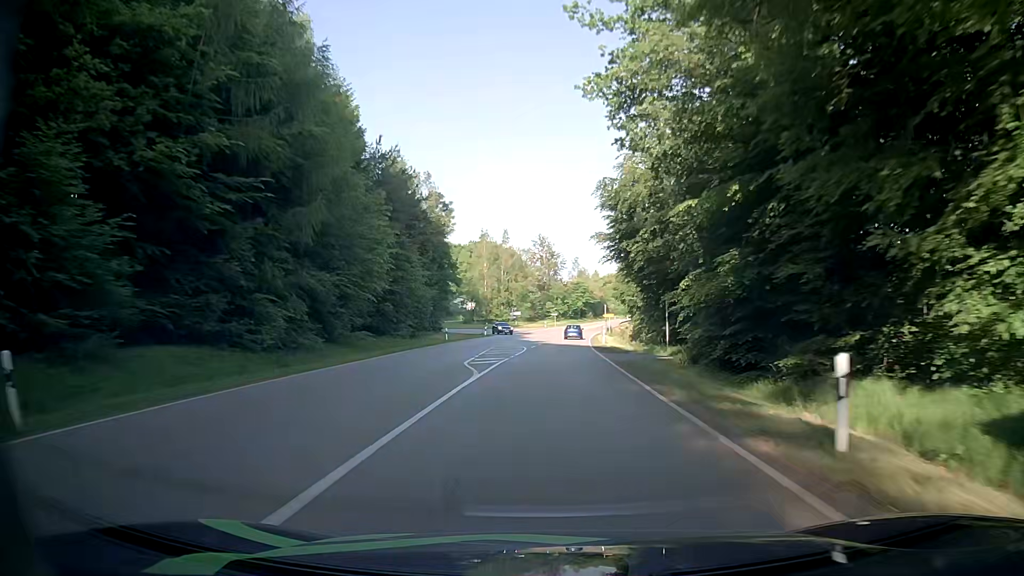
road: secondary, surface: asphalt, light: Day
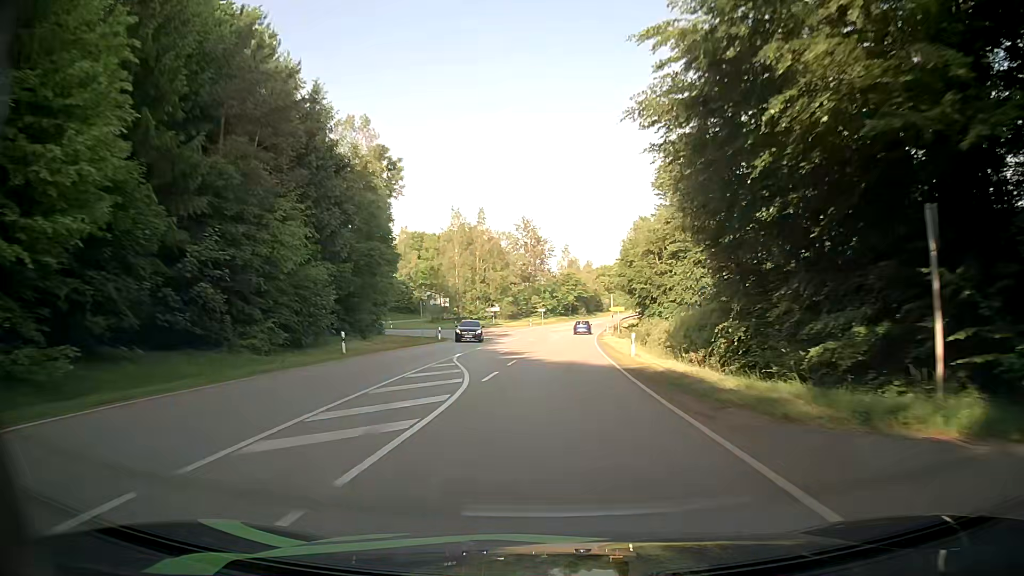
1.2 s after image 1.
(+0.3, +23.8) m; +2°
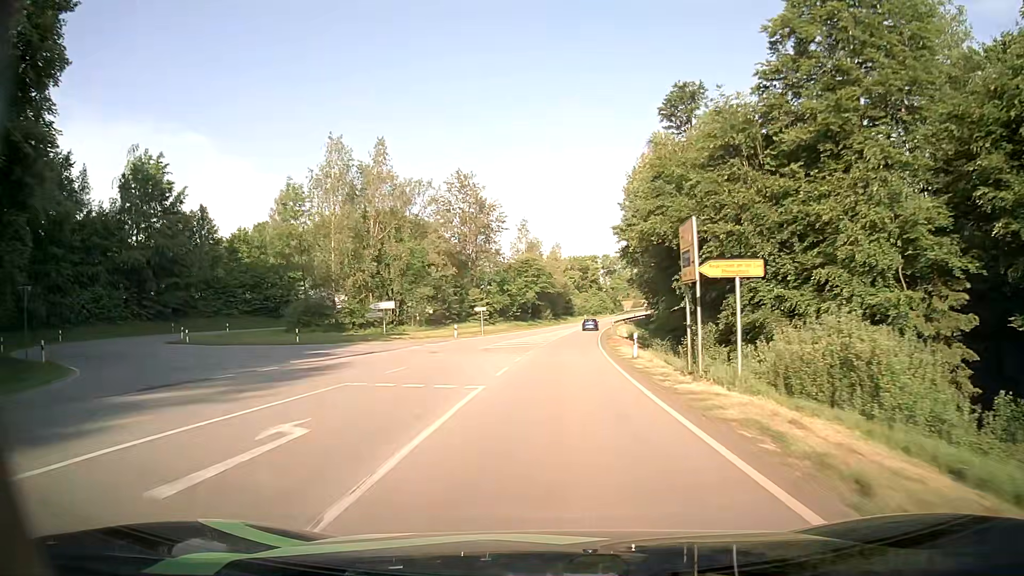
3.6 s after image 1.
(+1.1, +46.6) m; +3°
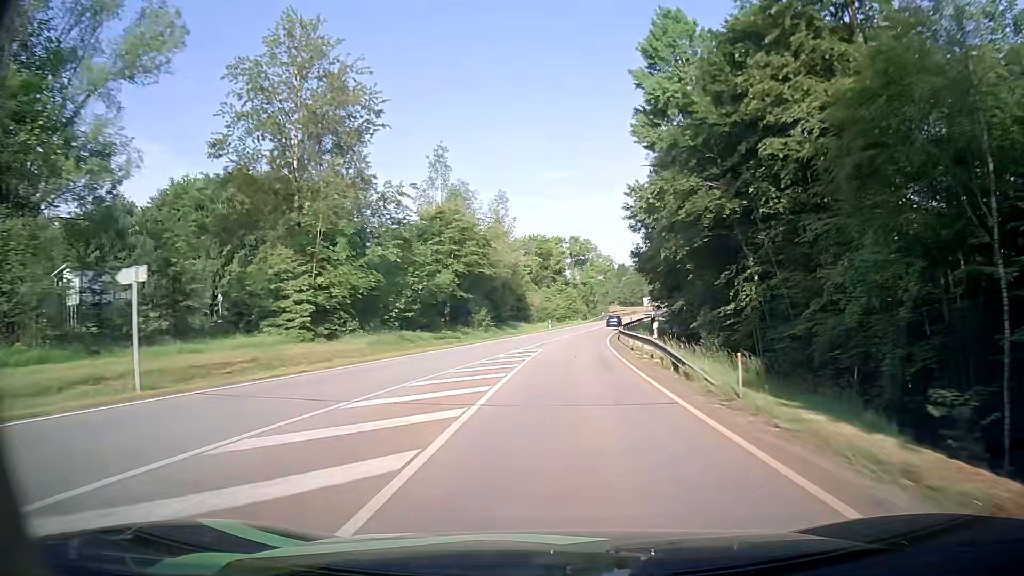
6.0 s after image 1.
(+1.8, +50.4) m; +4°
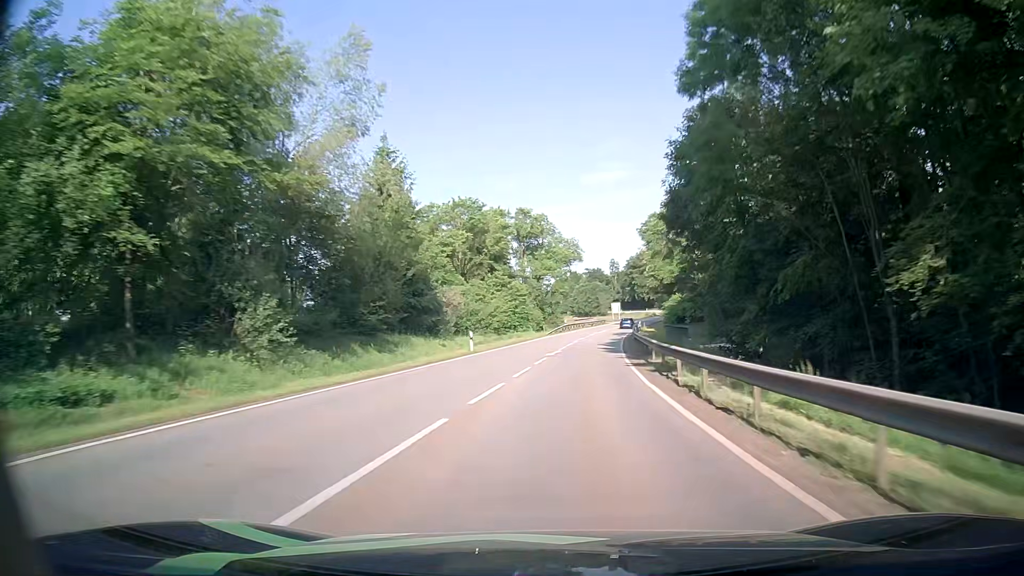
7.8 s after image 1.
(+1.4, +39.0) m; +4°
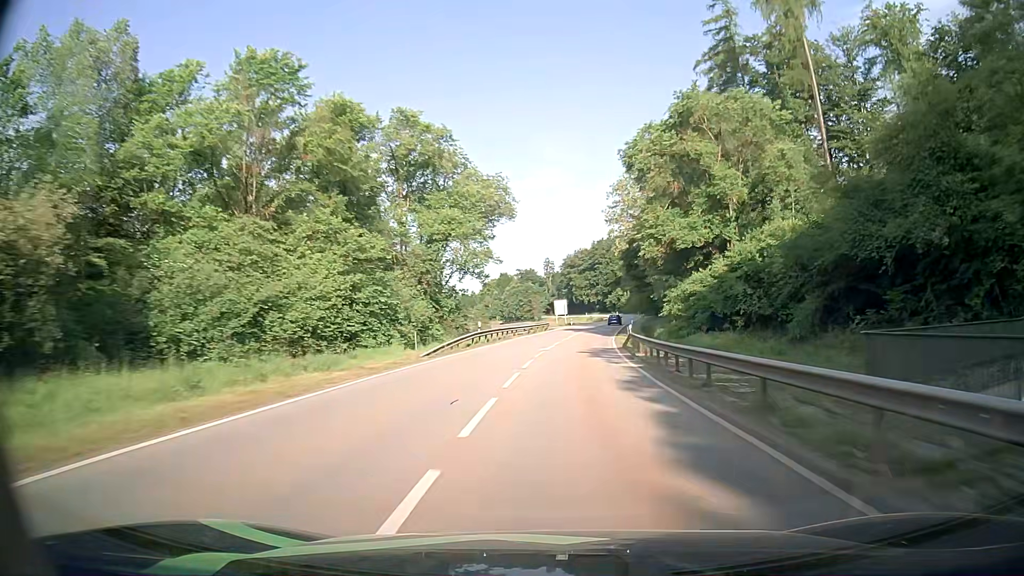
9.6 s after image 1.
(+1.8, +39.8) m; +6°
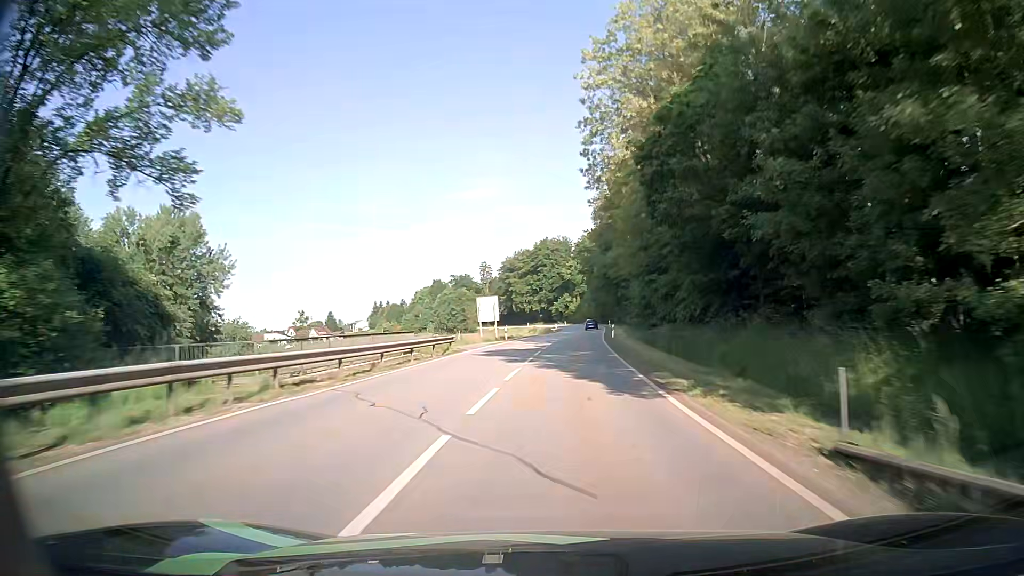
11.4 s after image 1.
(+1.9, +40.2) m; +6°
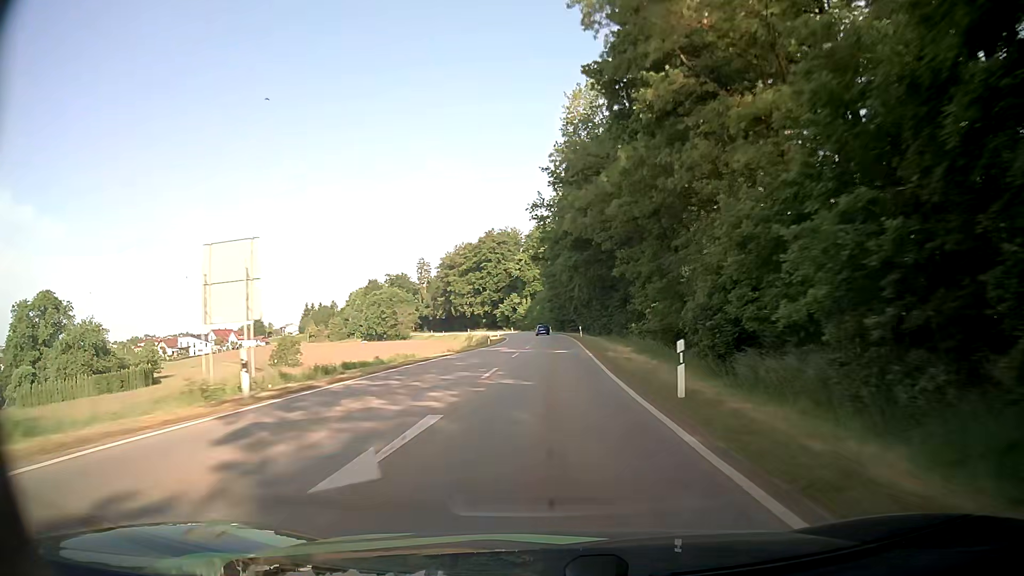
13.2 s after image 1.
(+1.3, +40.4) m; +4°
(0, +10) (0, +20) (0, +30) (0, +40) (0, +50) (0, +60) (+1, +70) (0, +80) (0, +90) (-1, +100) m
